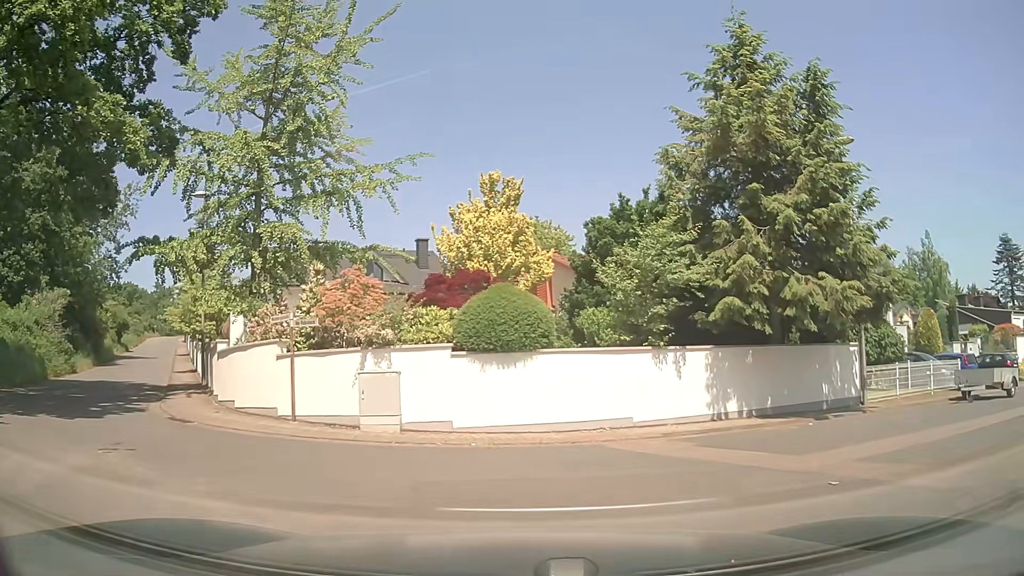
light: Day
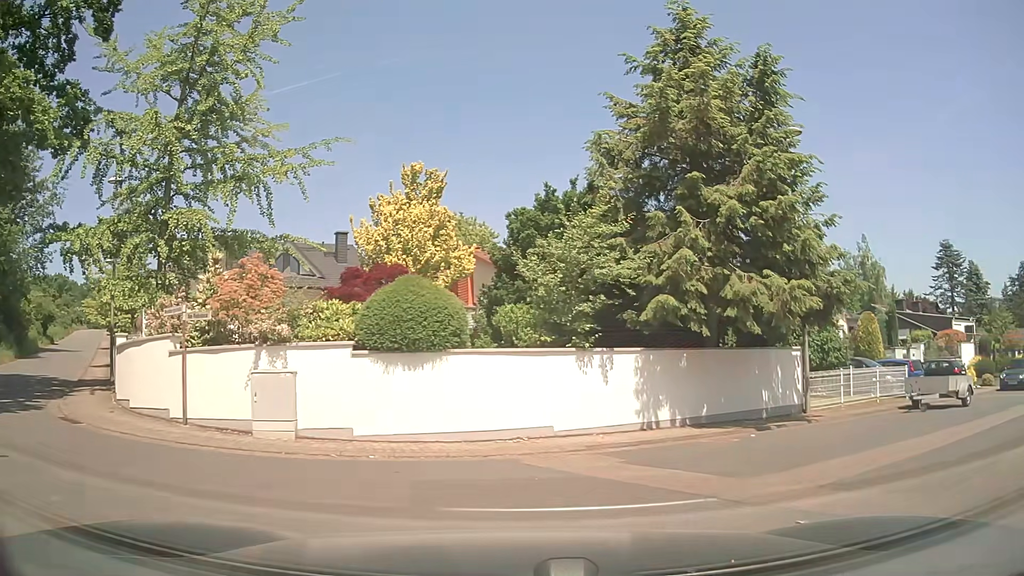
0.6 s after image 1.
(+0.1, +1.4) m; +8°
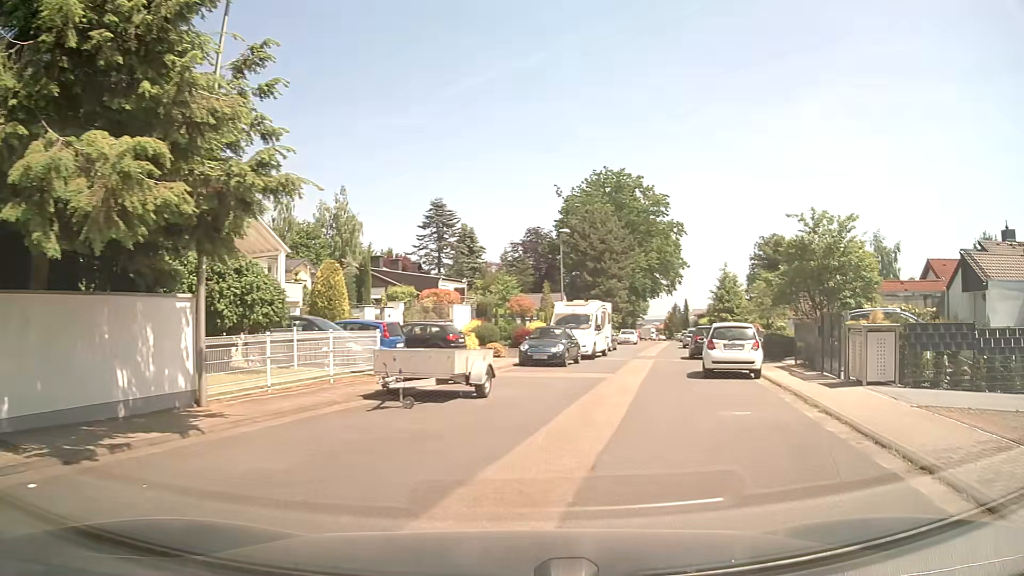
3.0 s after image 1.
(+3.0, +7.2) m; +45°
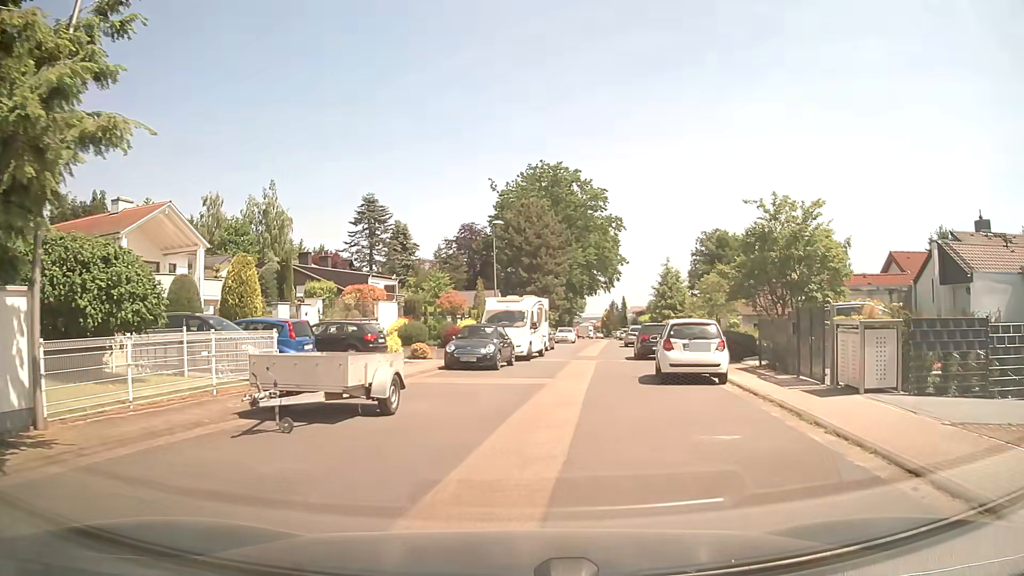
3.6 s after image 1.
(+0.2, +2.8) m; +5°
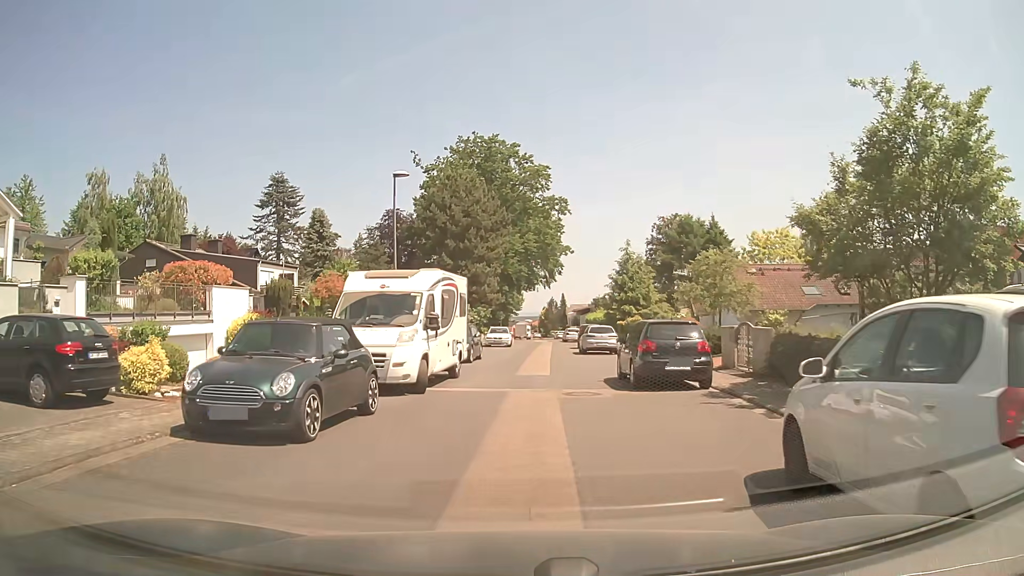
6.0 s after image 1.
(+1.1, +13.3) m; +6°
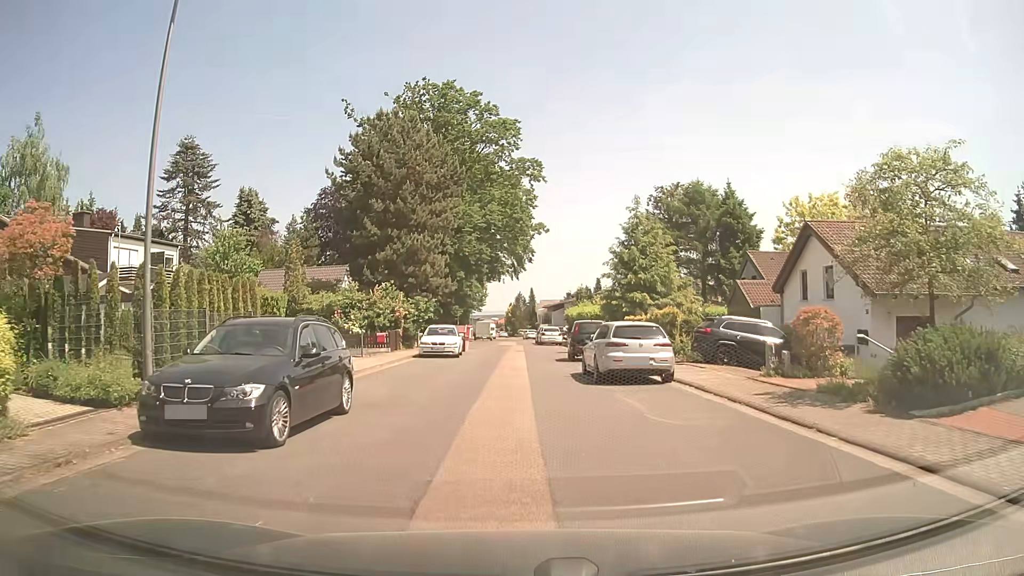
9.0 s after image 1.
(+0.5, +17.5) m; +2°
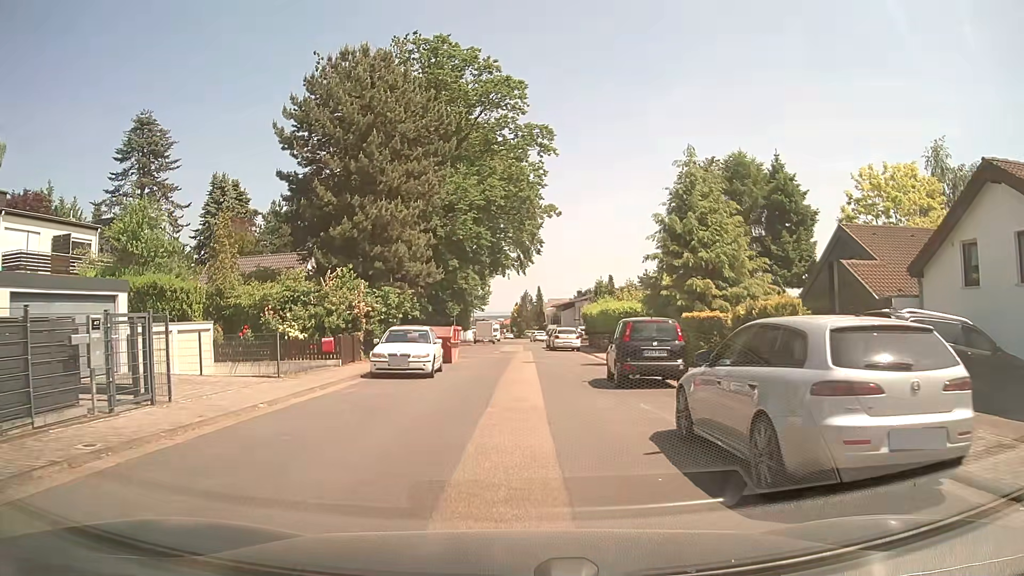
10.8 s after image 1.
(+0.2, +10.6) m; +1°
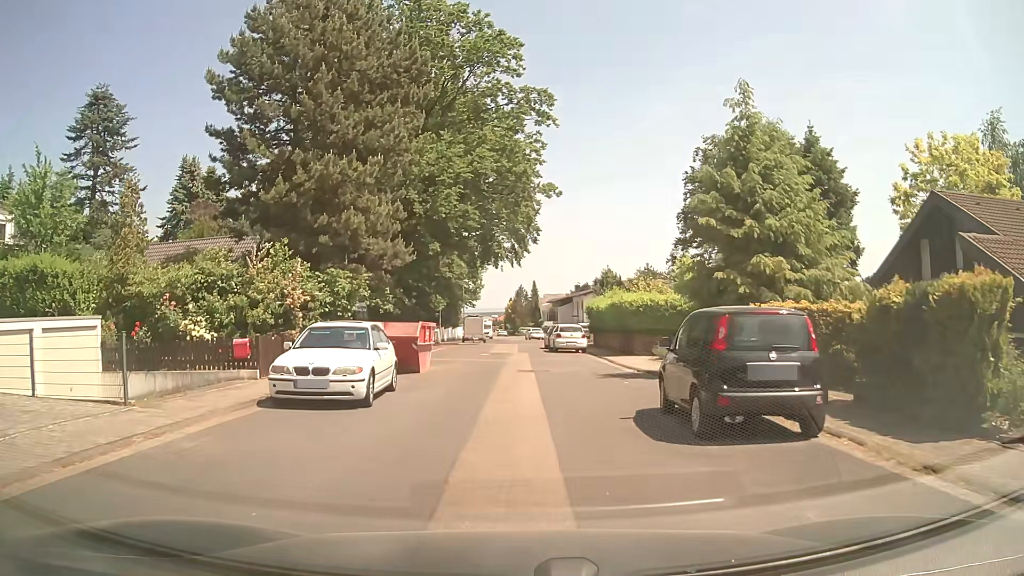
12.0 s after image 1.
(0.0, +7.2) m; +1°
(0, +10) (0, +20) (0, +30) (0, +40) (0, +50) (0, +60) (0, +70) (-1, +80) (-1, +90) (-1, +100) m
